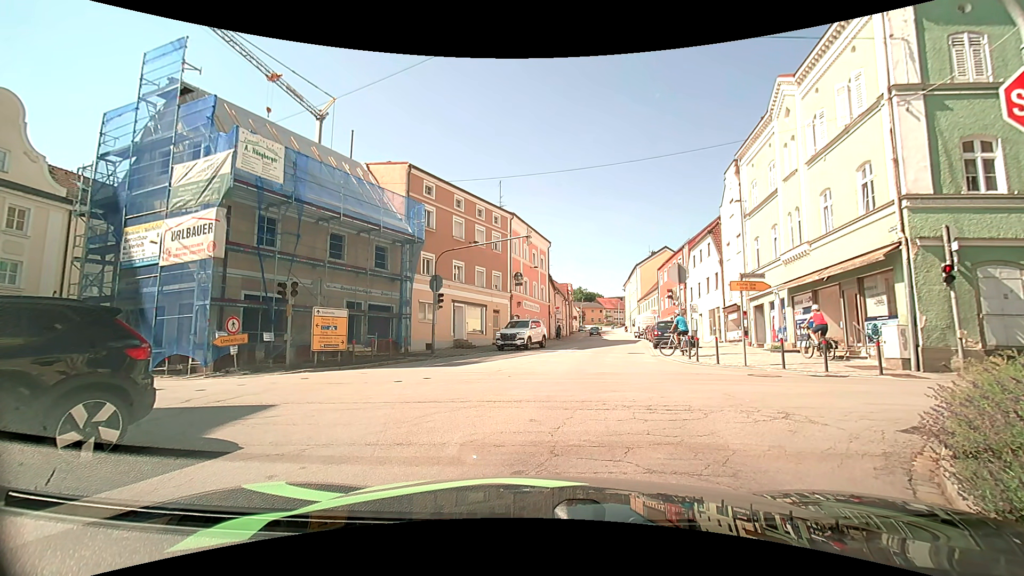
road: tertiary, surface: asphalt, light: Day
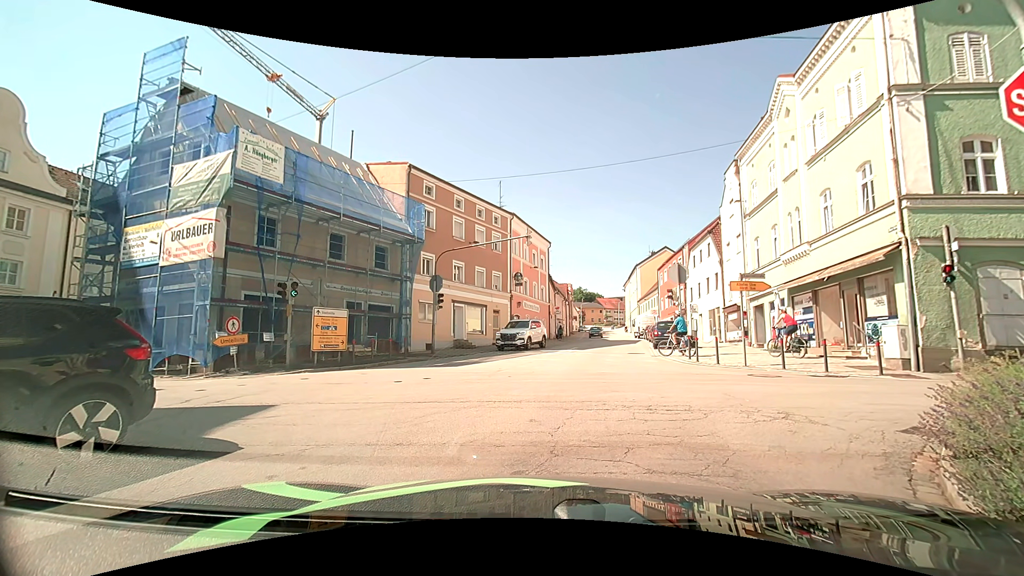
(0.0, 0.0) m; 0°
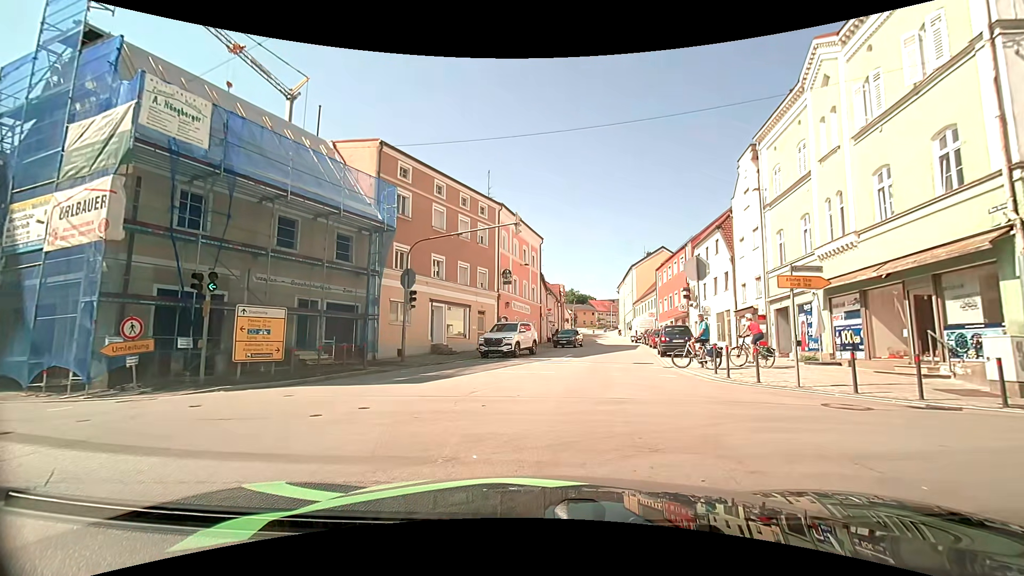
(0.0, +4.1) m; 0°
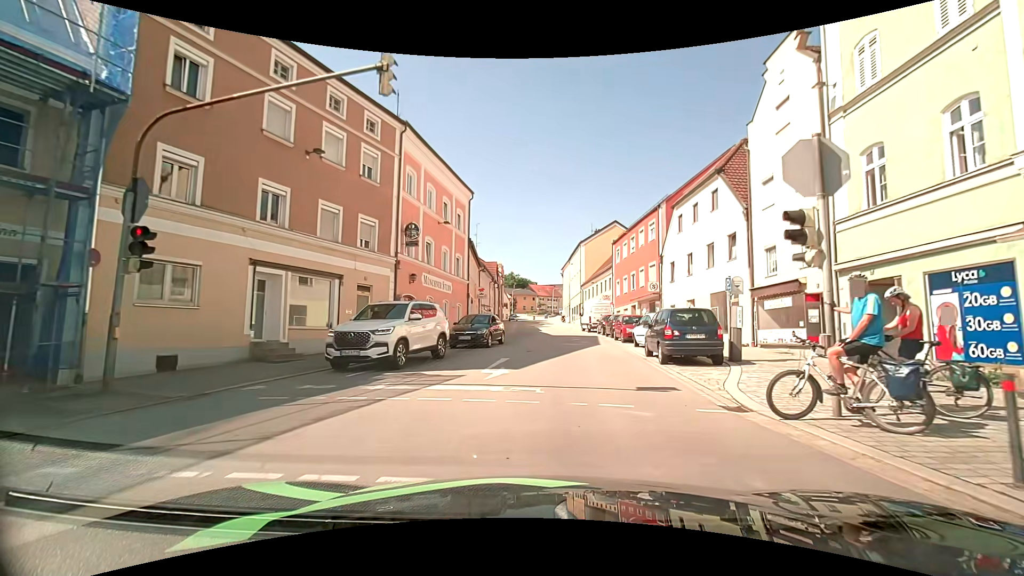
(+0.7, +12.0) m; +7°
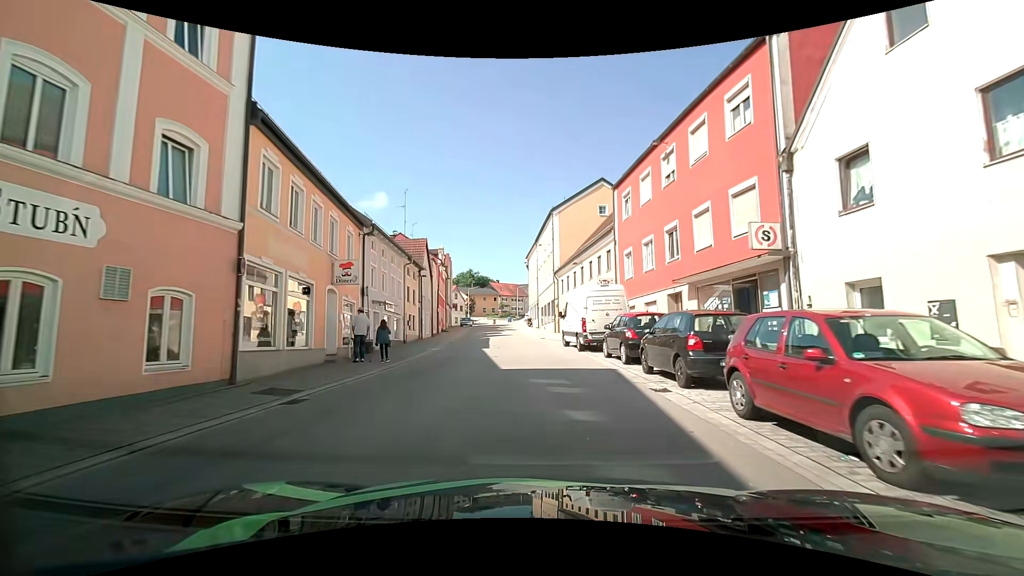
(+1.1, +22.0) m; +4°
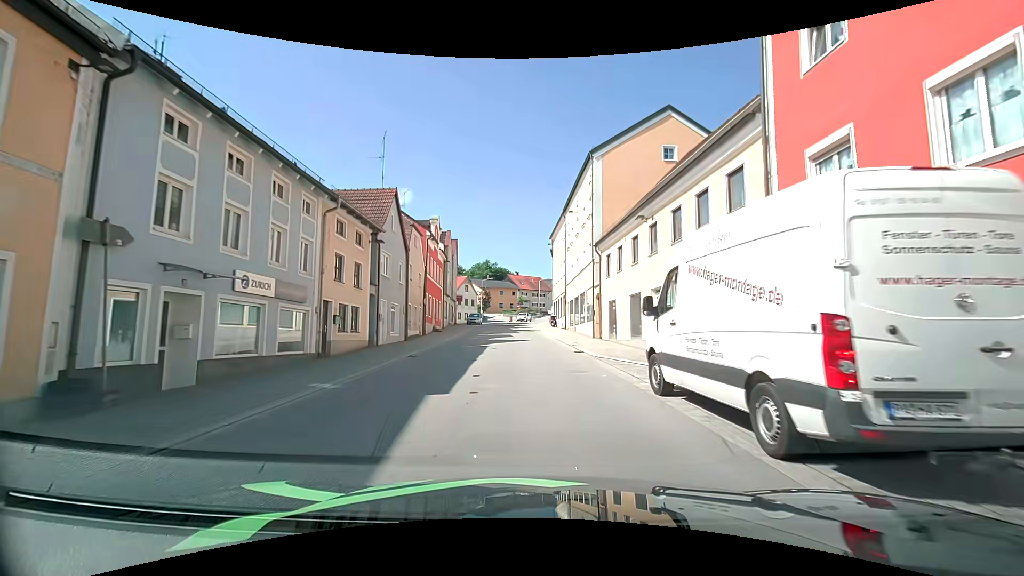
(-0.4, +15.4) m; -4°
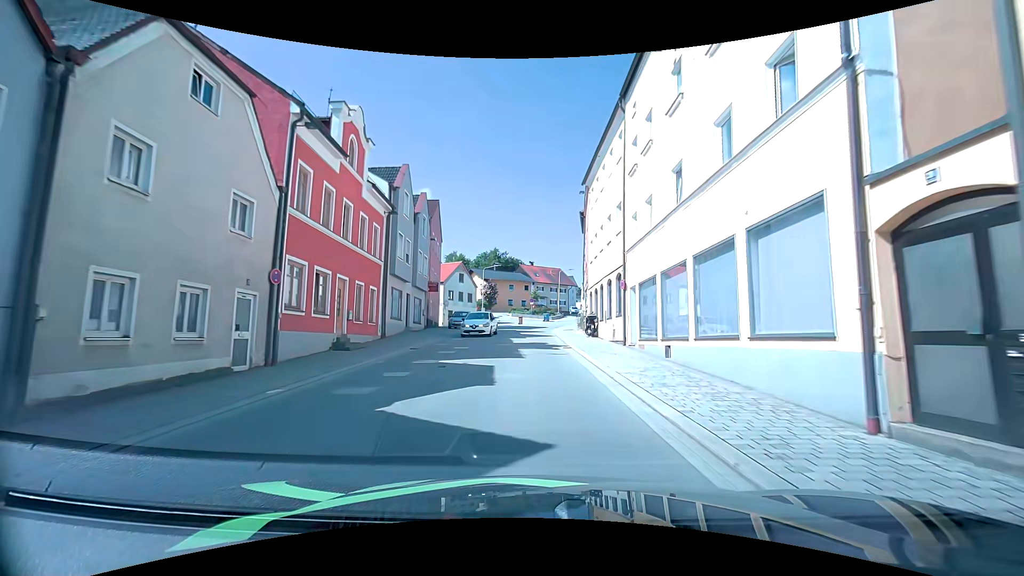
(0.0, +22.8) m; -2°
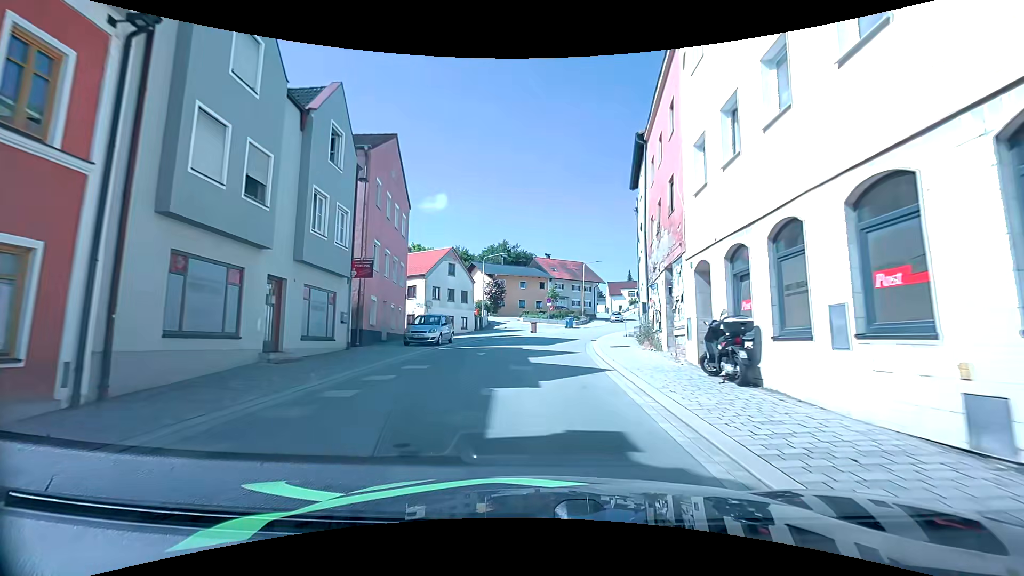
(-0.2, +17.5) m; -1°
(0, +10) (0, +20) (+2, +30) (+4, +40) (+7, +49) (+10, +59) (+12, +68) (+12, +78) (+12, +88) (+11, +98) m
